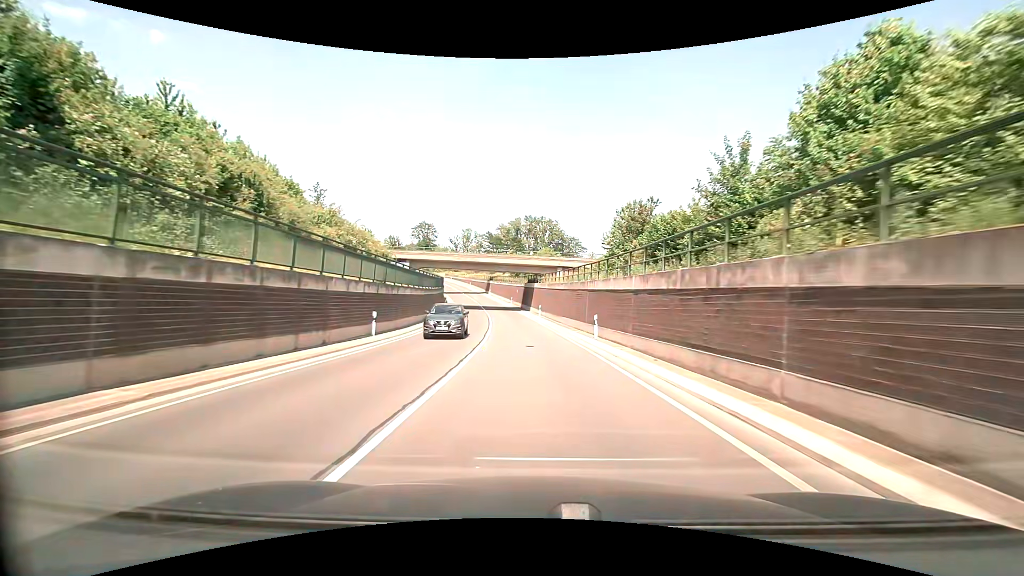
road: secondary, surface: asphalt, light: Day
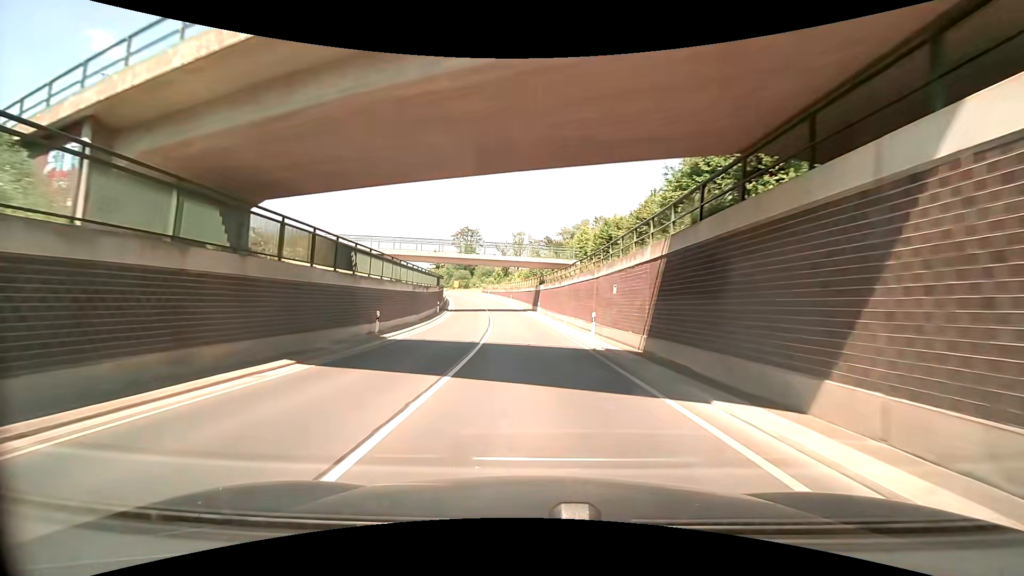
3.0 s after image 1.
(-2.6, +52.5) m; -7°
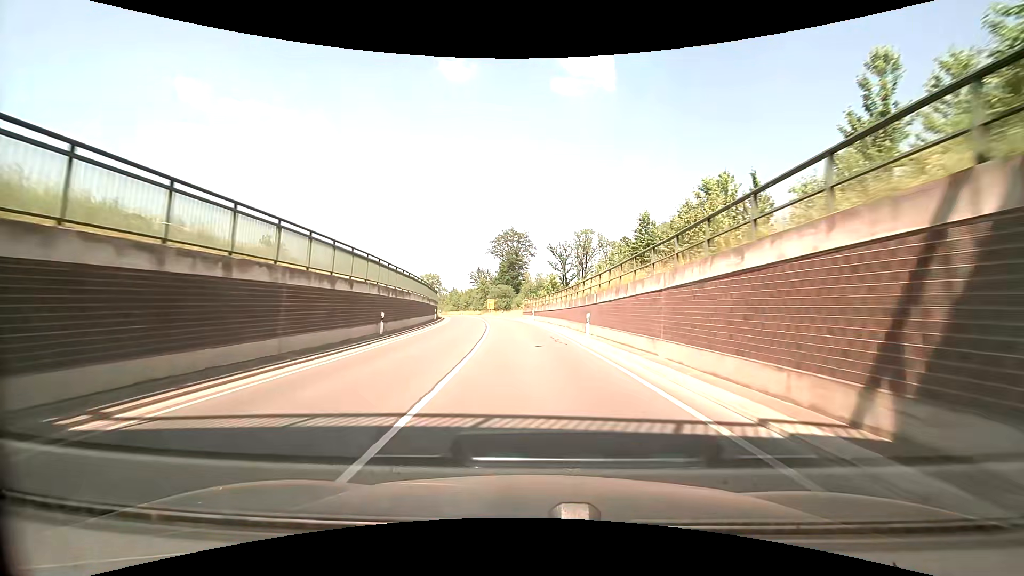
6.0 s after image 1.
(-2.9, +51.9) m; -7°
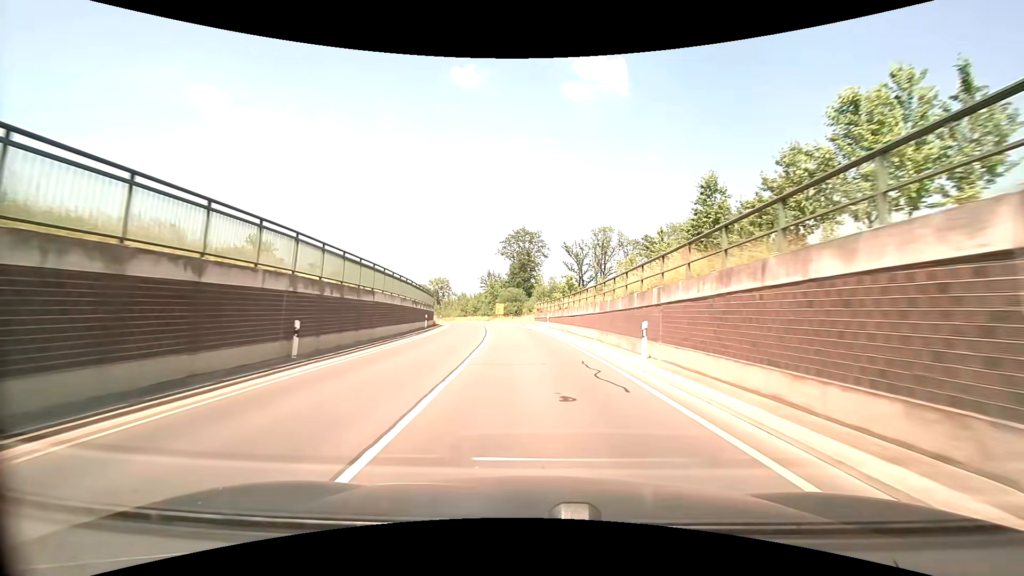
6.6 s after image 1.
(-0.1, +10.0) m; -2°
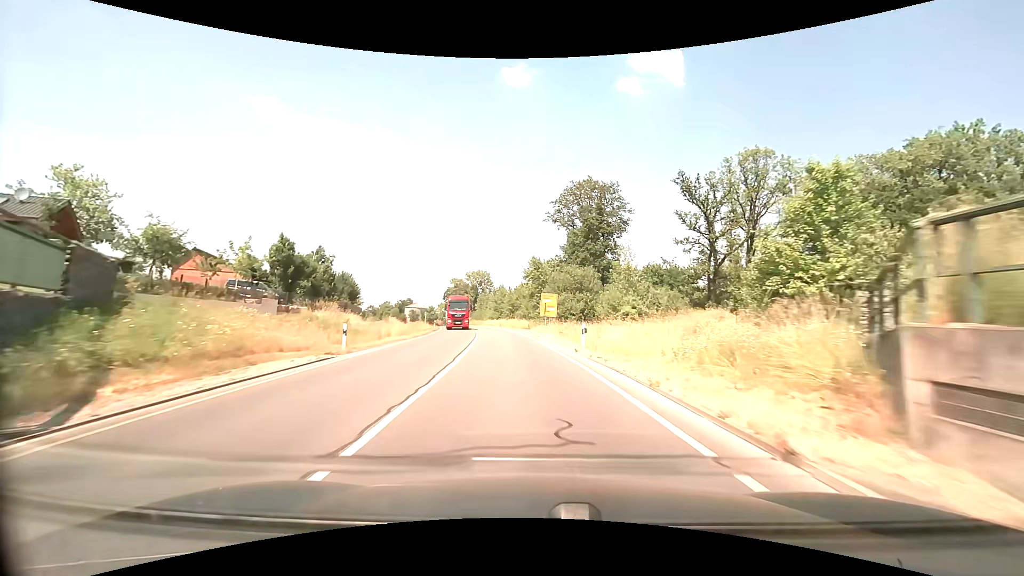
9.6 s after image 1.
(-2.6, +48.5) m; -6°
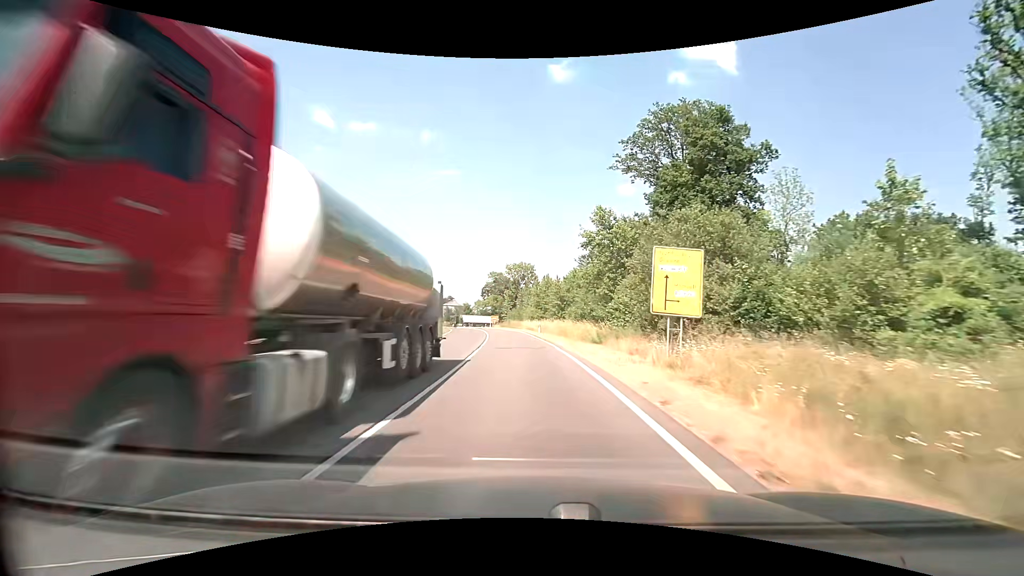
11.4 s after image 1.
(-1.3, +28.2) m; -6°
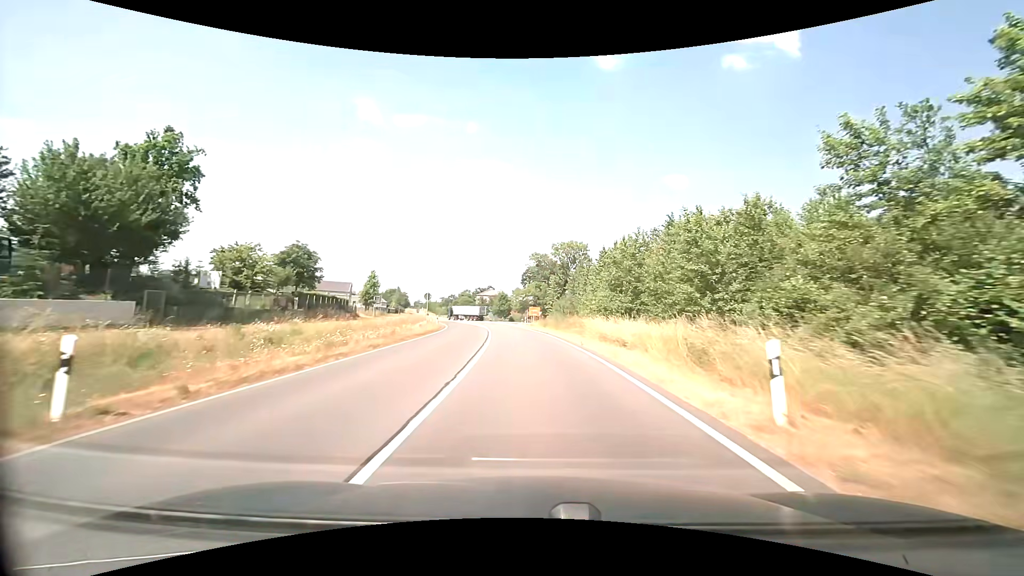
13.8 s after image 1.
(-1.7, +35.6) m; -5°
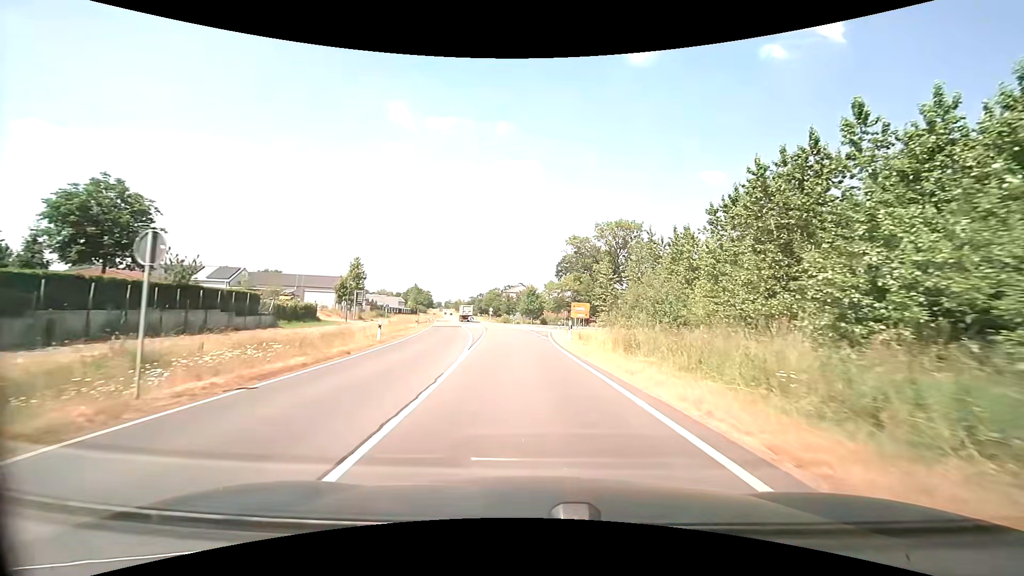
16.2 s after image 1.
(-0.9, +30.3) m; -3°
(0, +10) (-1, +20) (-1, +30) (-1, +40) (-1, +50) (-1, +60) (+1, +70) (+6, +79) (+14, +84) (+23, +88) m
